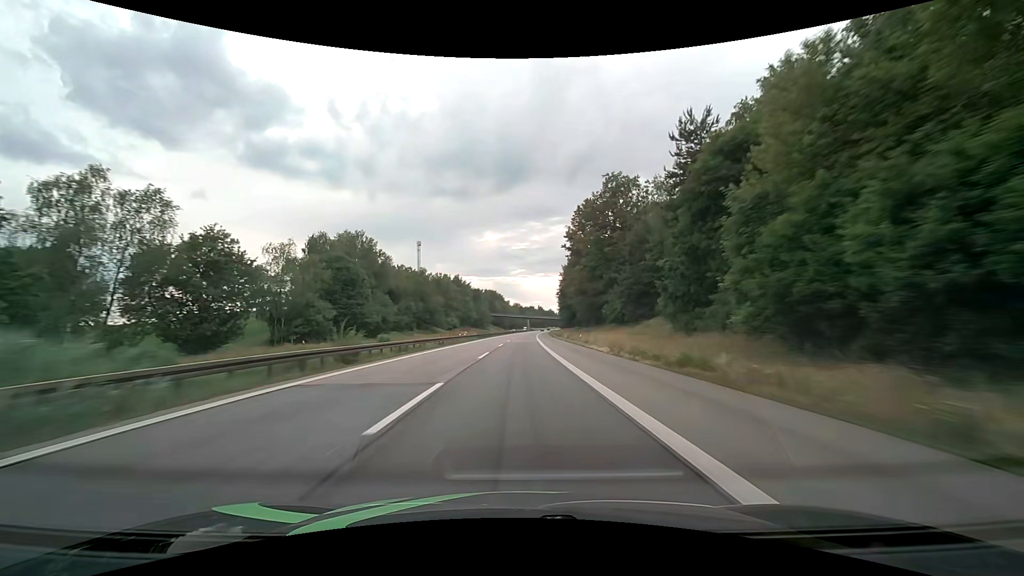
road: motorway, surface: asphalt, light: Day
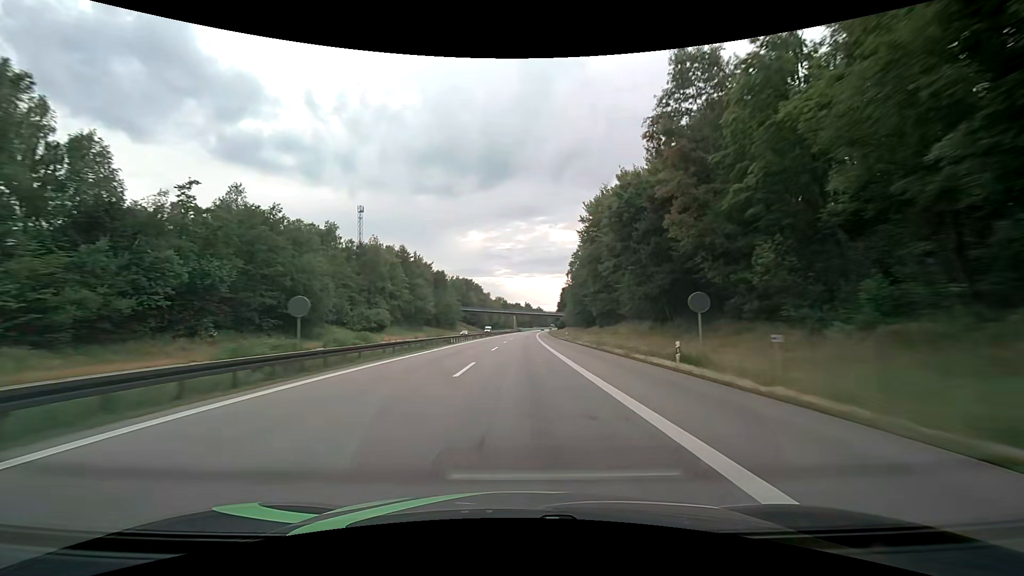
(+1.1, +82.2) m; +2°
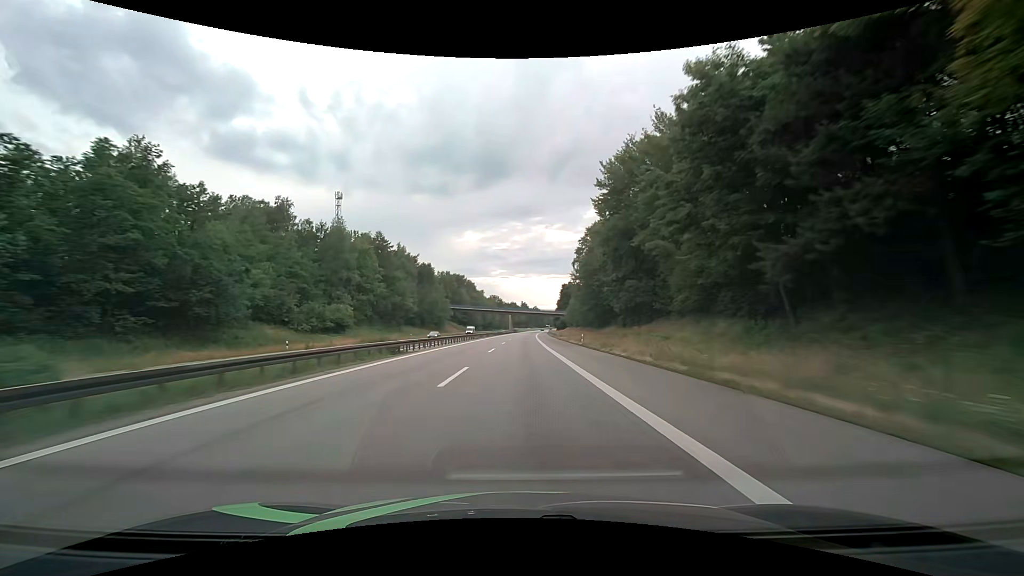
(+0.1, +20.6) m; +1°
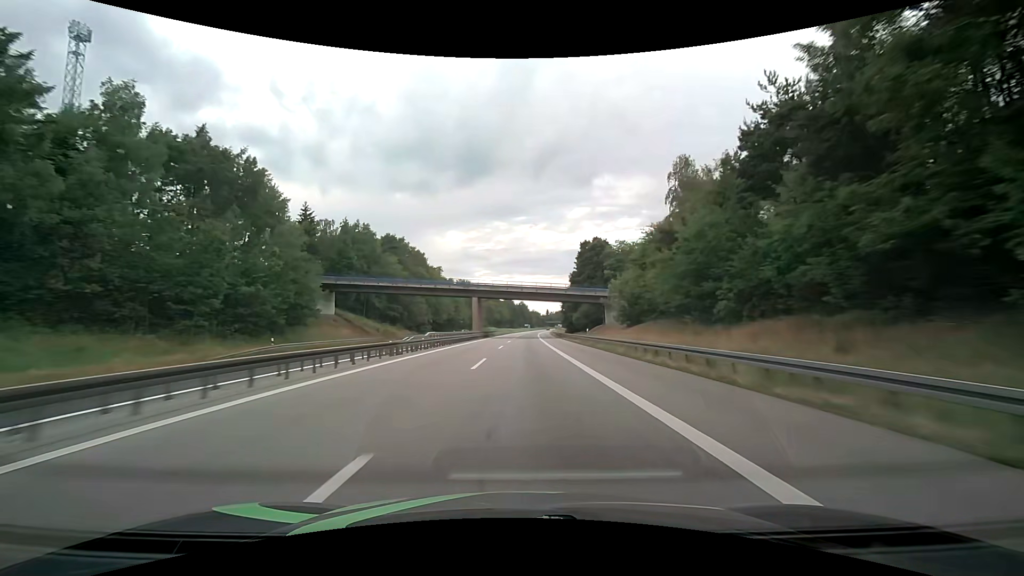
(+1.6, +103.0) m; +2°
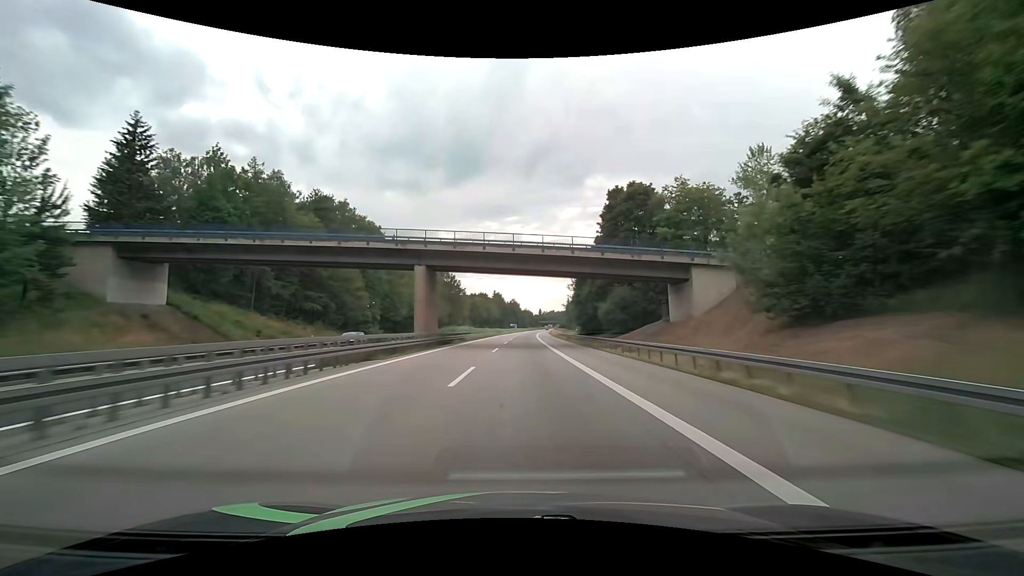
(+0.3, +41.2) m; +1°
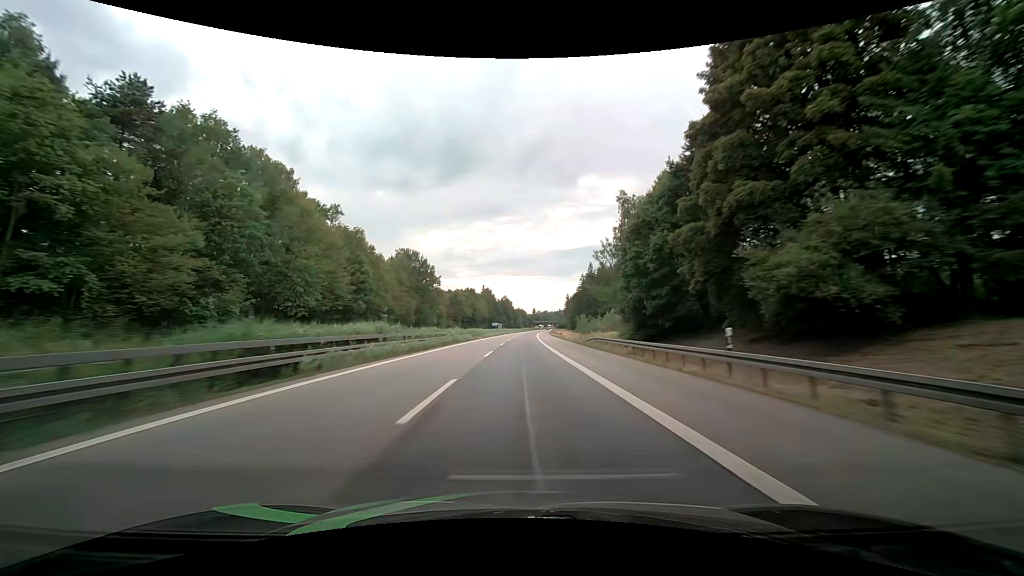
(+0.3, +41.2) m; +1°
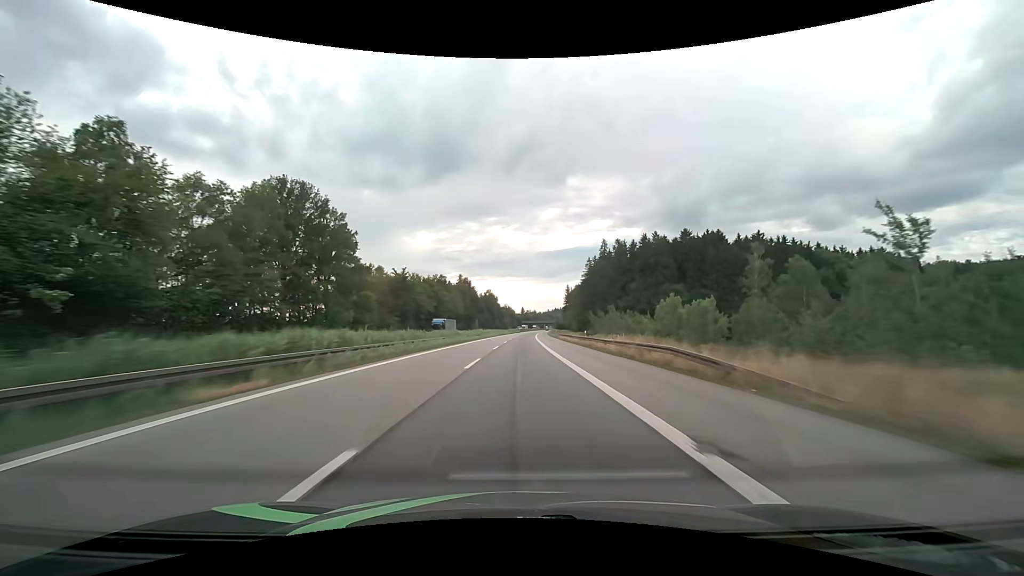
(+0.9, +61.8) m; +2°
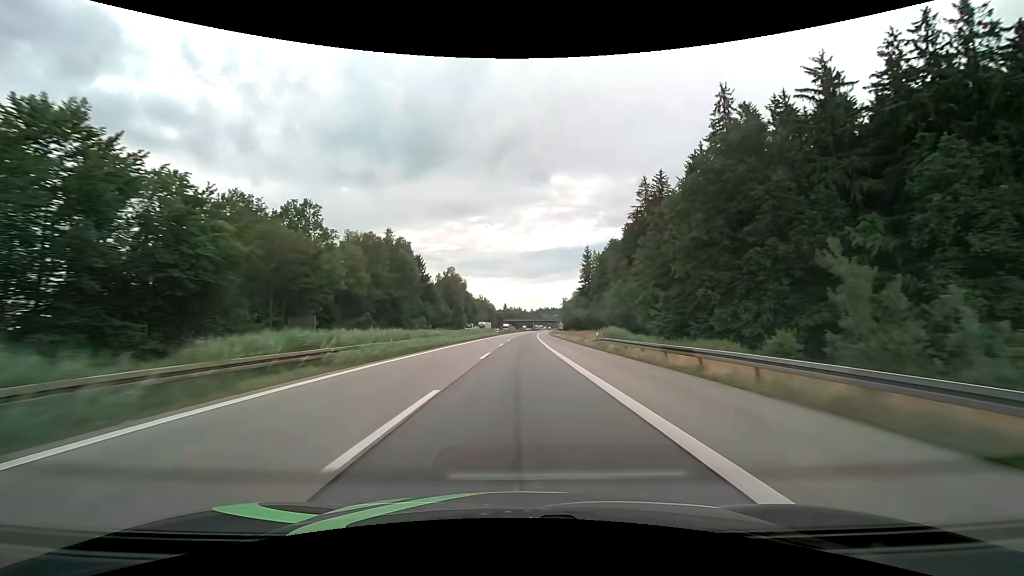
(+1.6, +103.0) m; +2°
(0, +10) (0, +20) (0, +30) (0, +40) (+1, +50) (+1, +60) (+1, +70) (+1, +80) (+2, +90) (+2, +100) m
